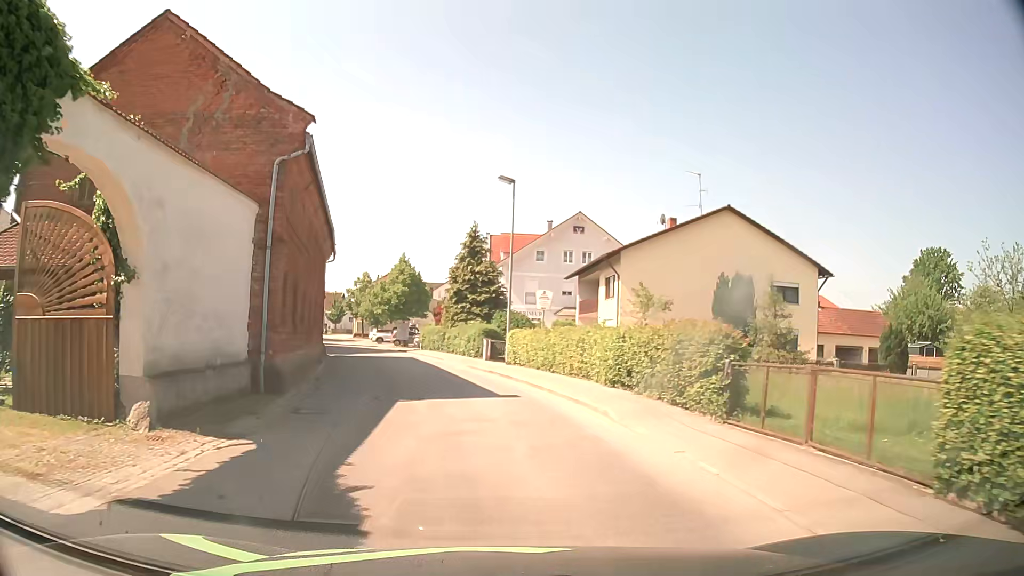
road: tertiary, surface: asphalt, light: Day
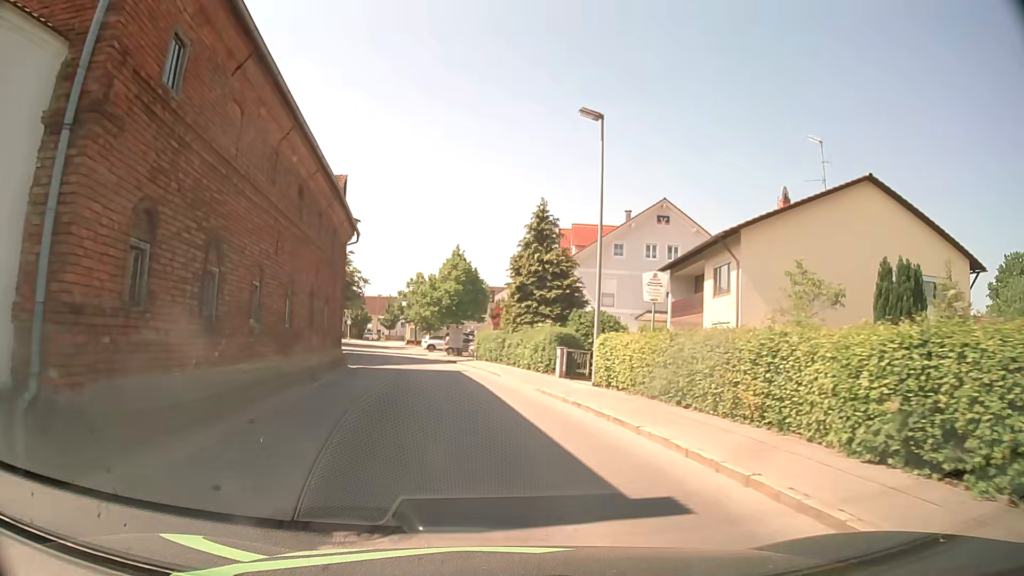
(-0.5, +9.8) m; -6°
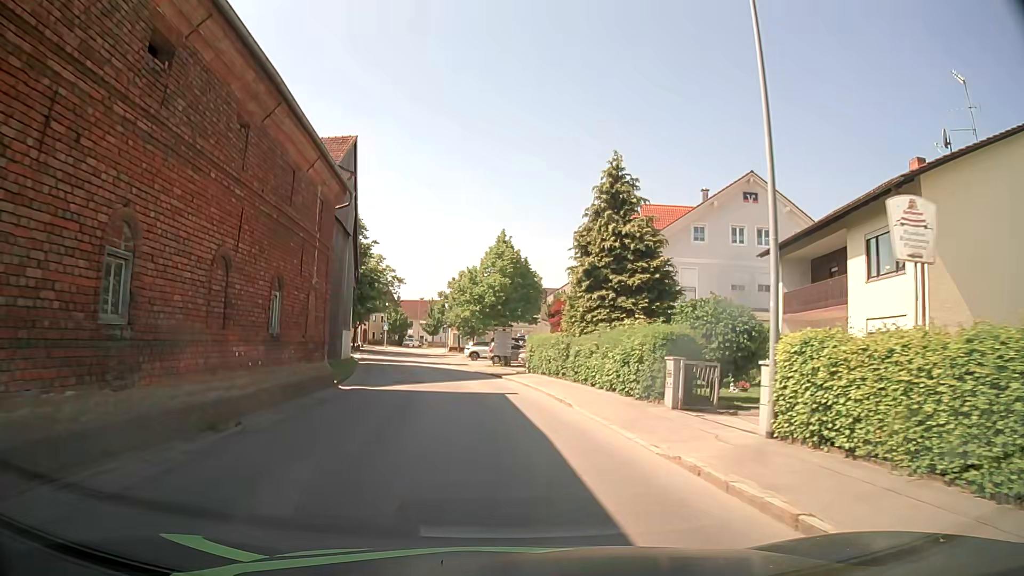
(-0.4, +10.1) m; -4°
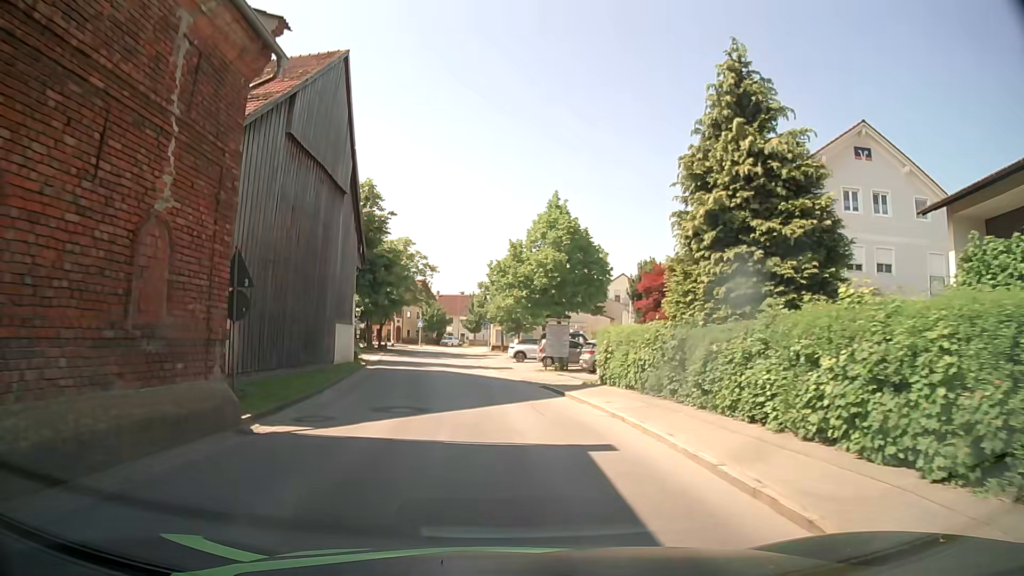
(-0.4, +10.4) m; -4°
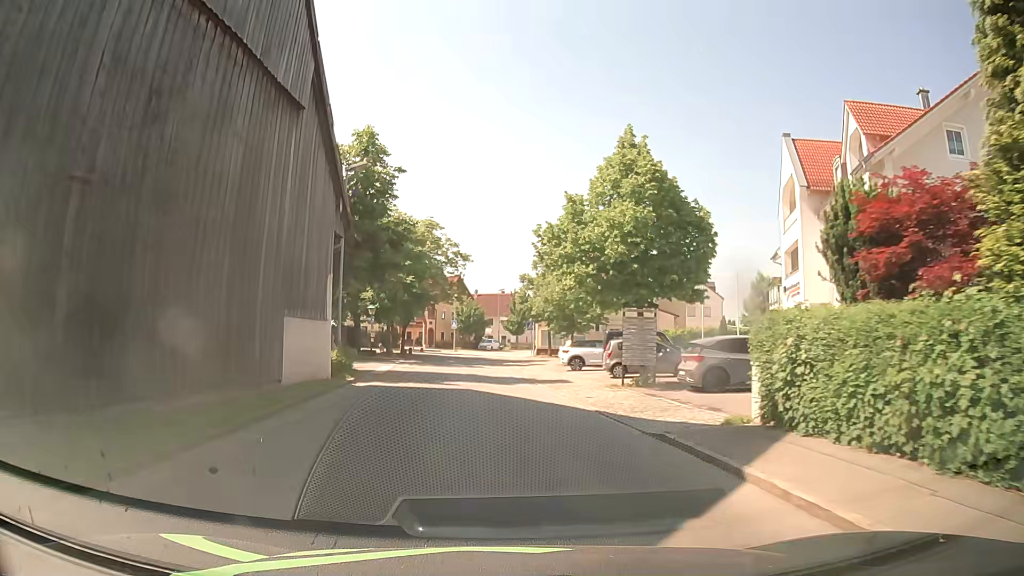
(-0.3, +10.7) m; -3°
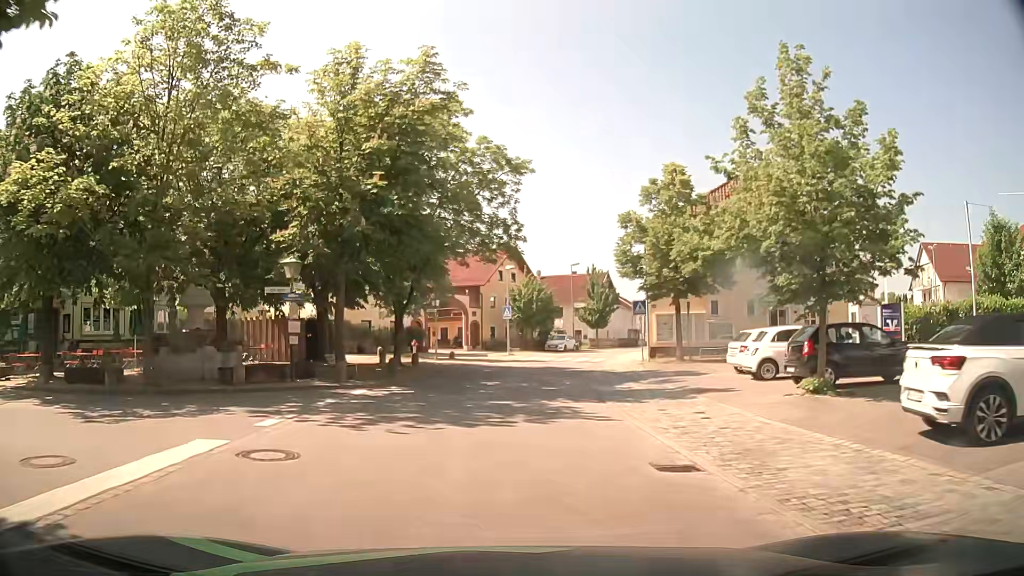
(-1.4, +27.1) m; -6°
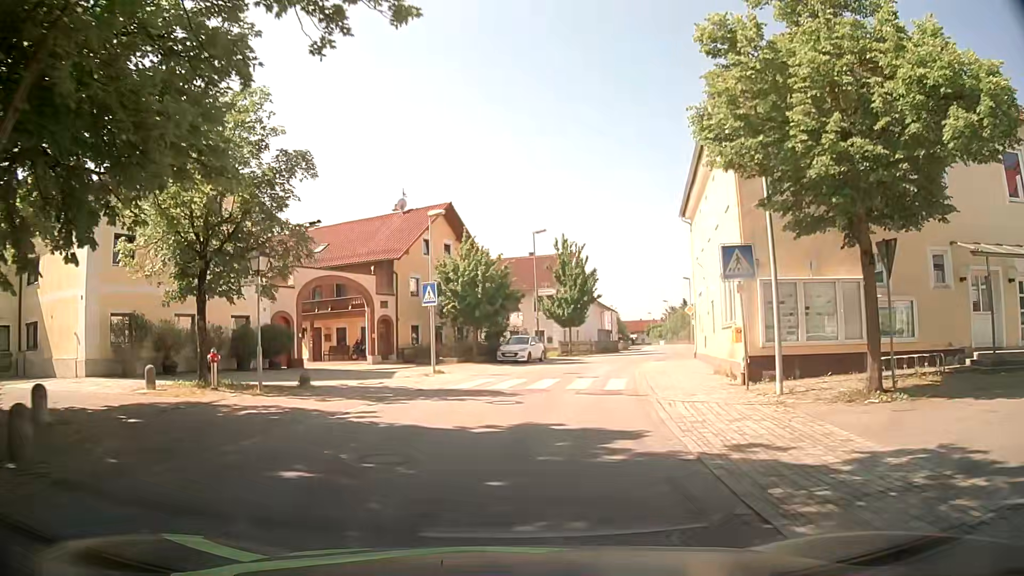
(+0.9, +21.2) m; +5°
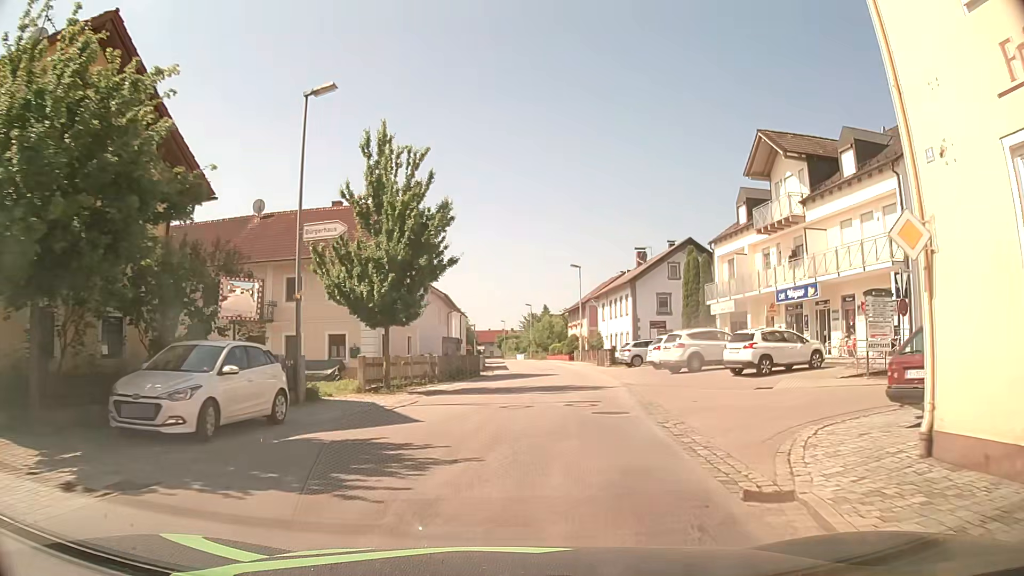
(+2.9, +26.4) m; +13°
(+1, +10) (+2, +20) (+3, +30) (+3, +40) (+3, +50) (+3, +60) (+3, +70) (+3, +80) (+2, +90) (+2, +100) m
